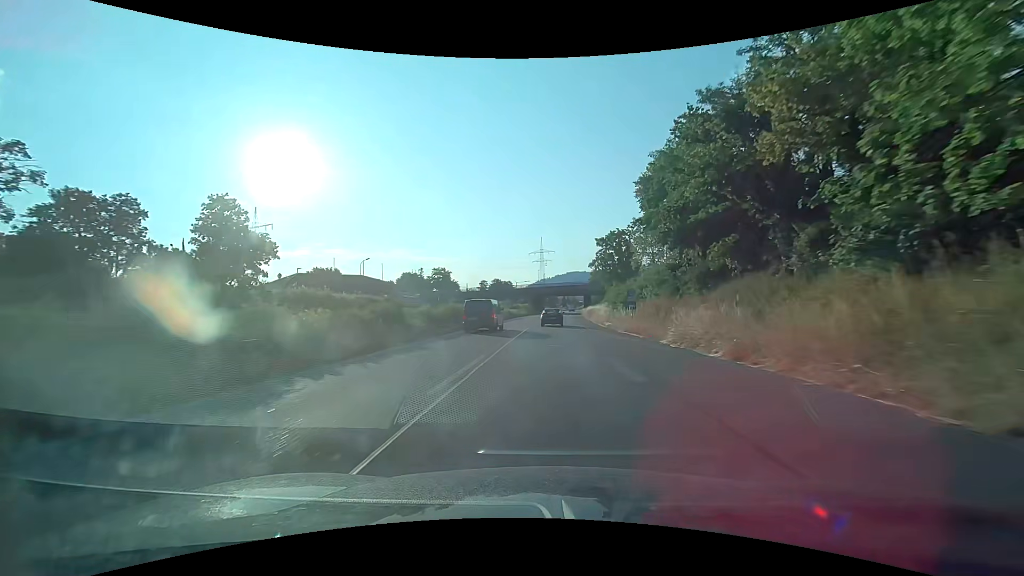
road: trunk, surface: asphalt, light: Day
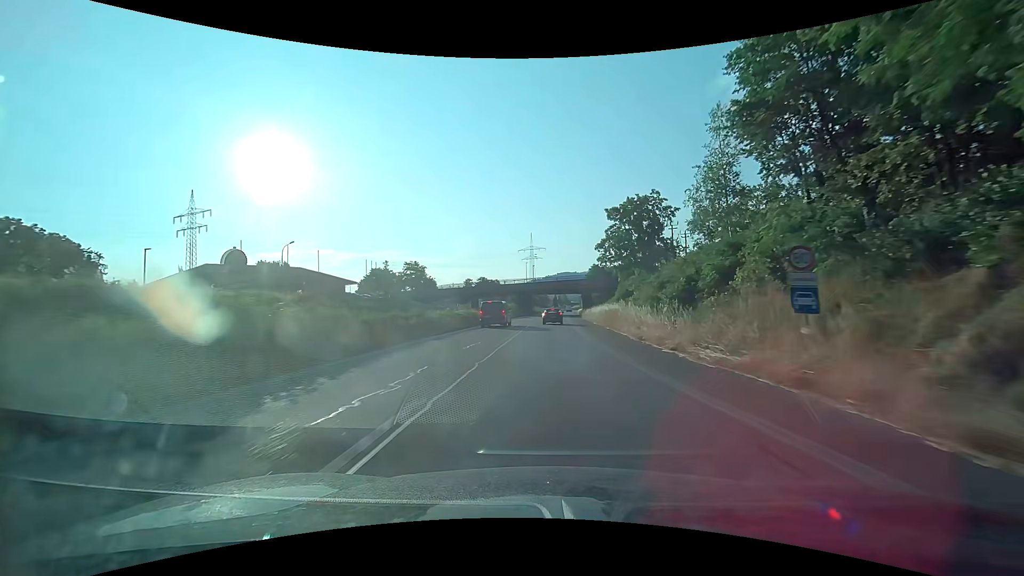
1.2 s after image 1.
(+0.1, +24.6) m; 0°
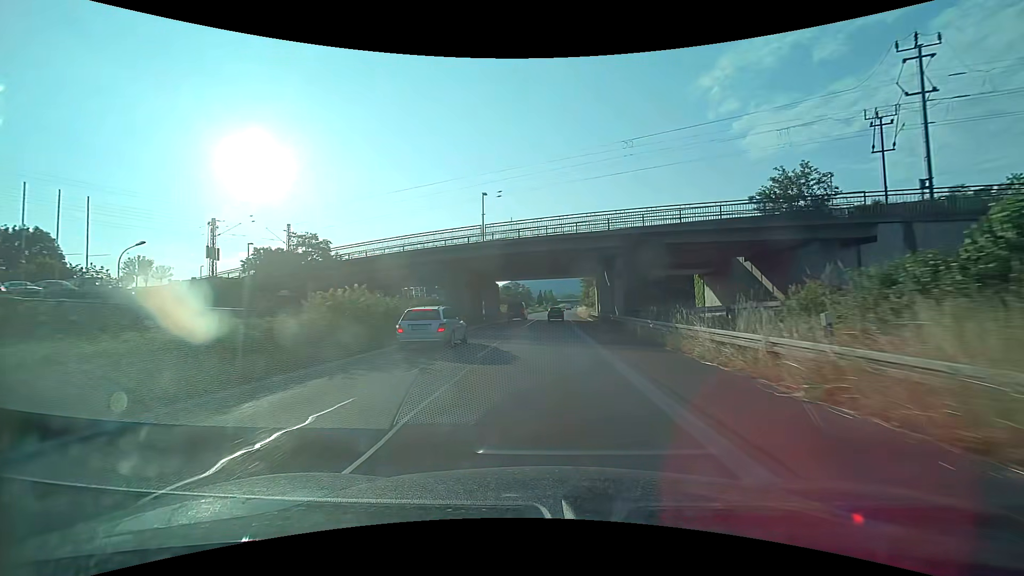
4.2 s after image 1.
(+1.3, +59.6) m; +2°
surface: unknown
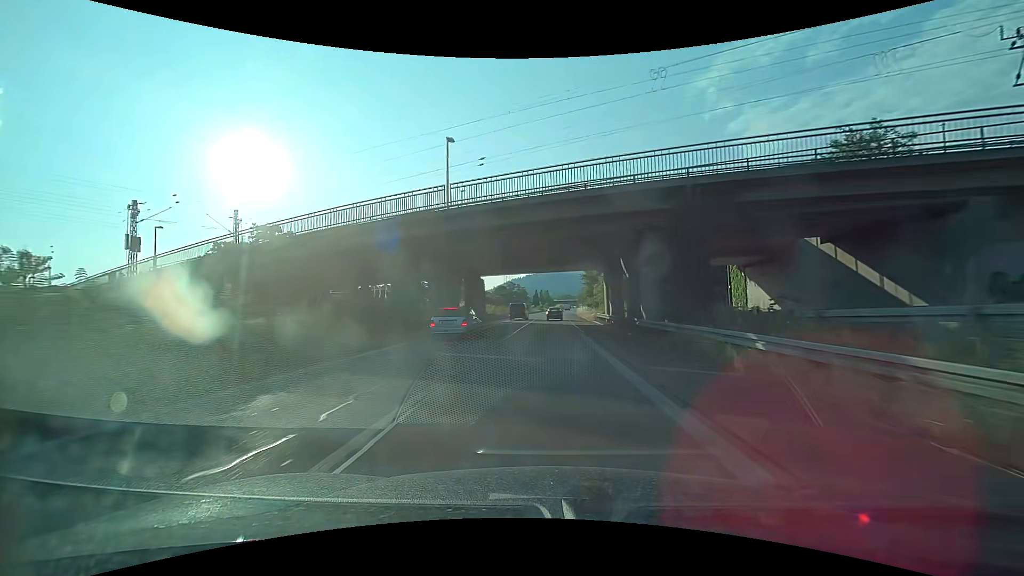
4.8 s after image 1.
(0.0, +11.8) m; 0°
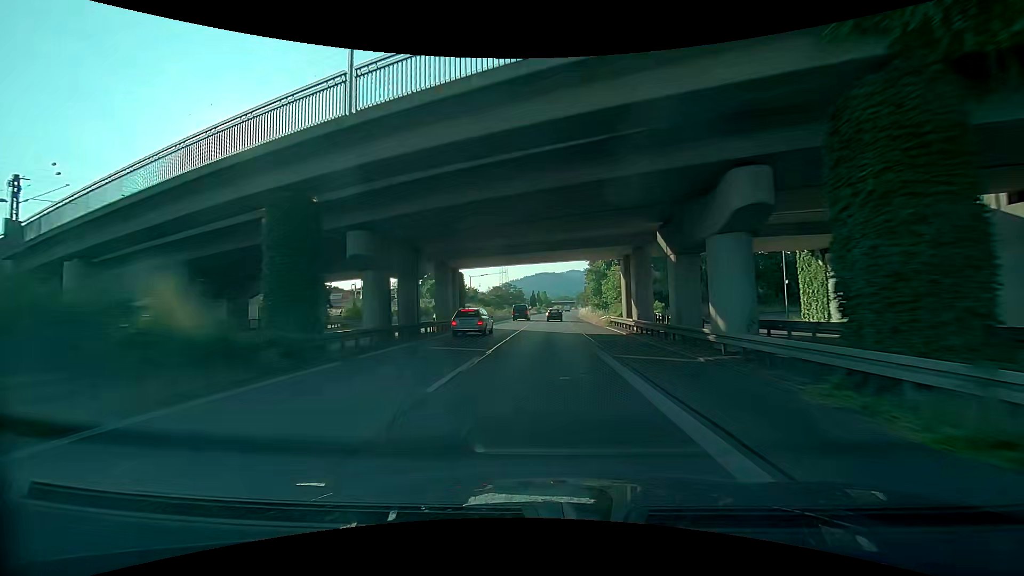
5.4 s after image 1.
(0.0, +11.8) m; 0°
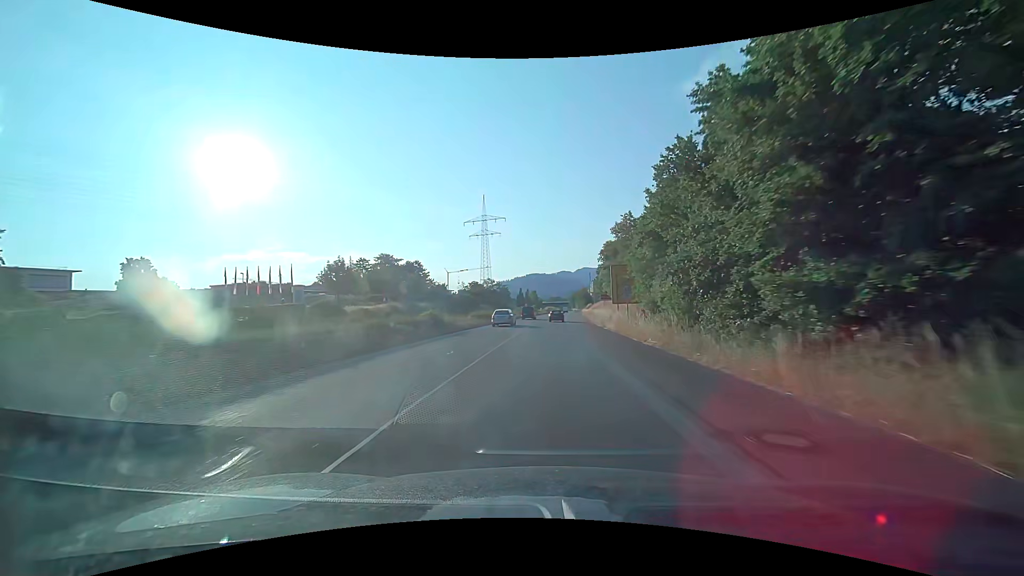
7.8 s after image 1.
(+0.3, +47.5) m; 0°
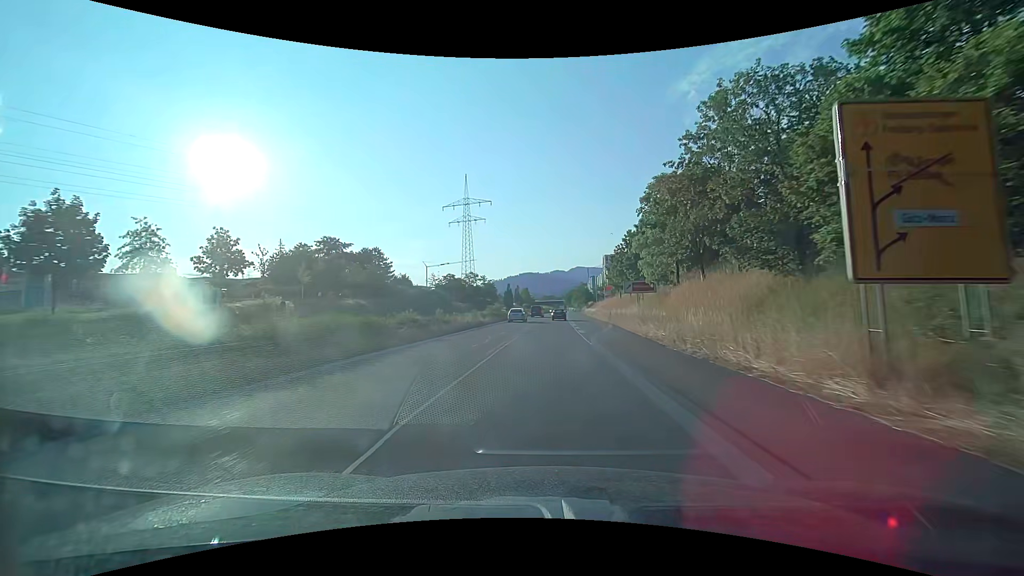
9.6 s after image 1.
(+0.5, +35.7) m; +1°
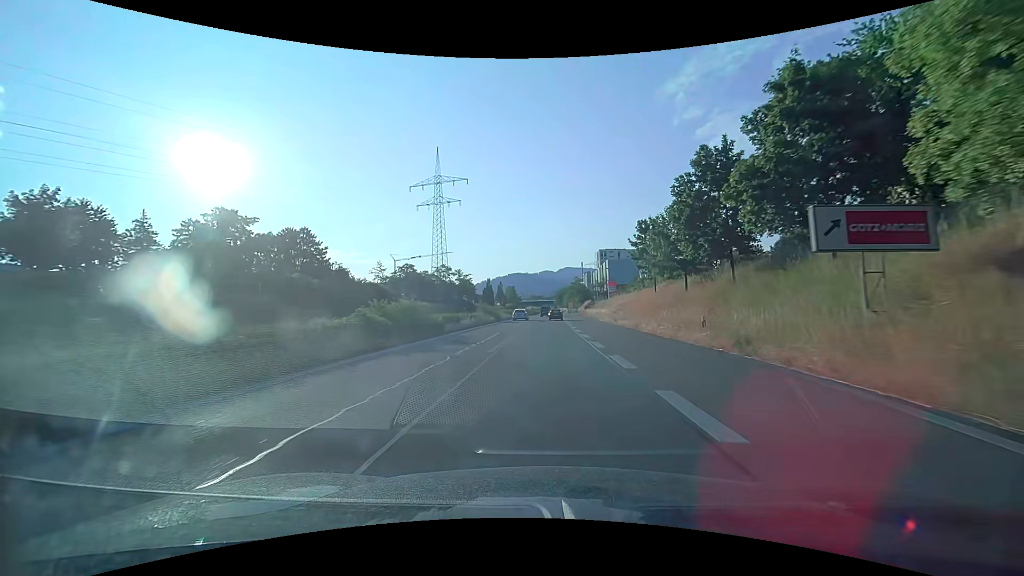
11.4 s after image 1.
(+0.4, +35.4) m; +1°
(0, +10) (0, +20) (0, +30) (0, +40) (0, +50) (0, +60) (+1, +70) (+1, +80) (+1, +90) (+1, +100) m
